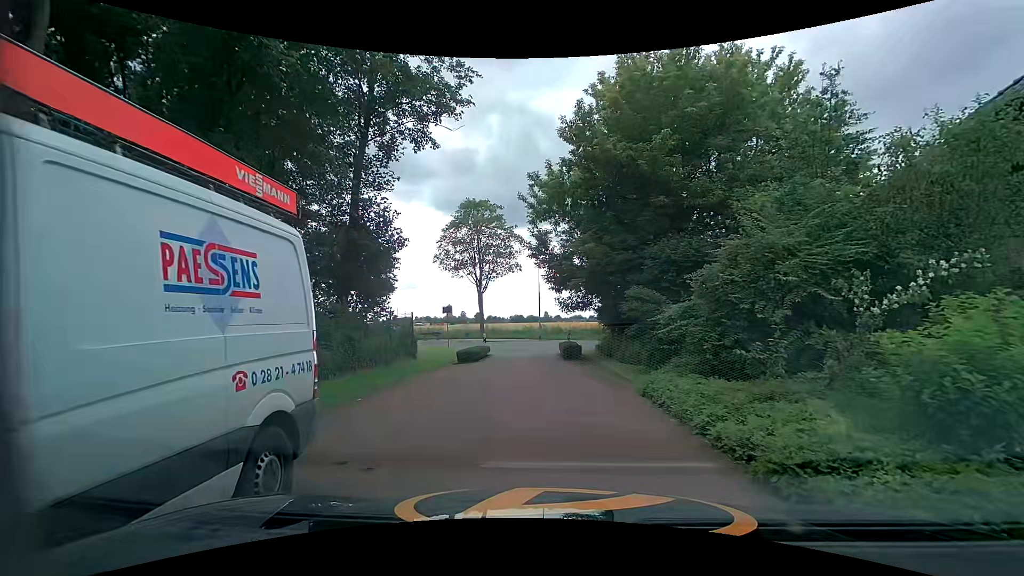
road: tertiary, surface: asphalt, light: Day
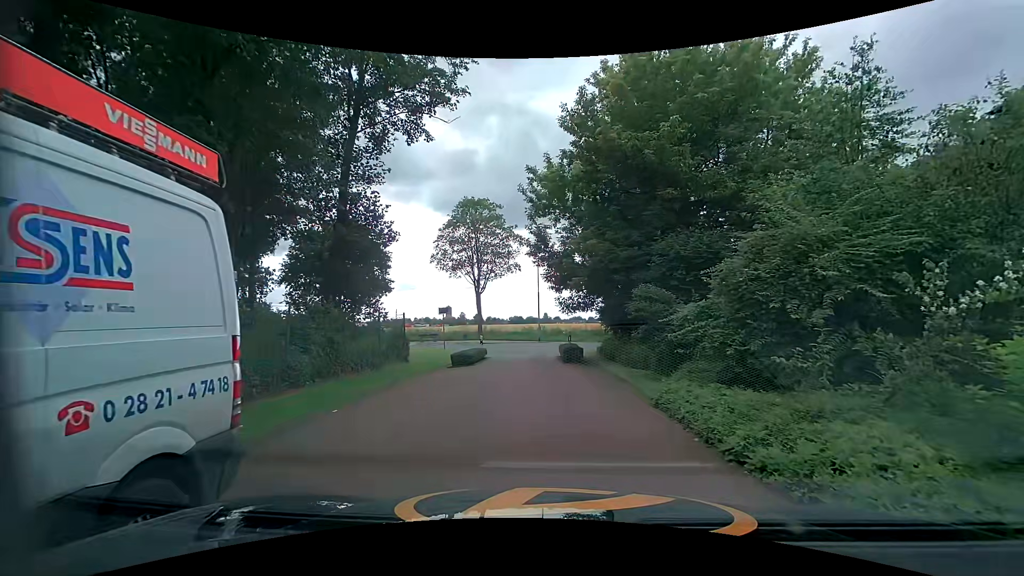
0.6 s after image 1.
(0.0, +1.1) m; +1°
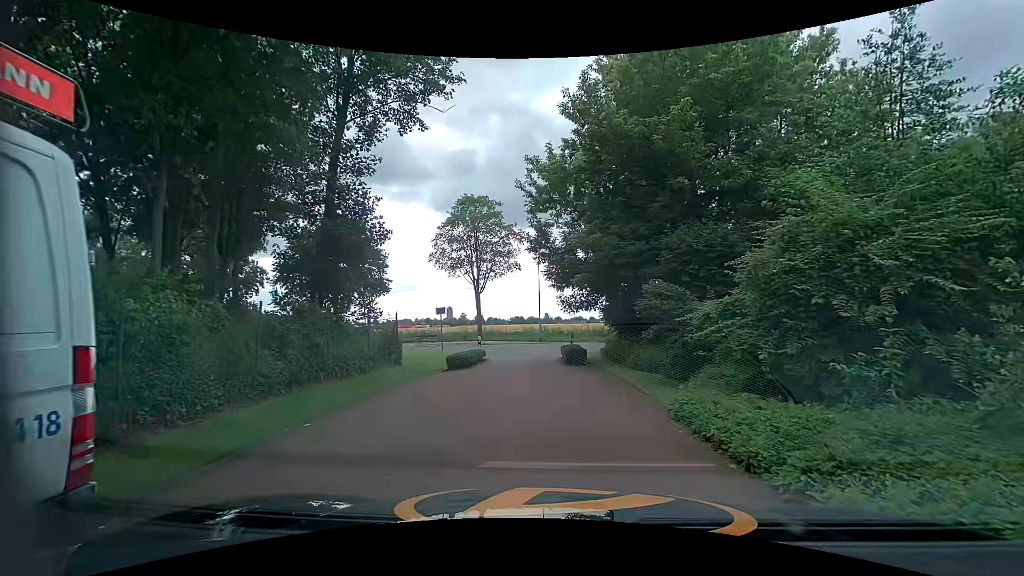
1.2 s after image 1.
(0.0, +1.1) m; -1°
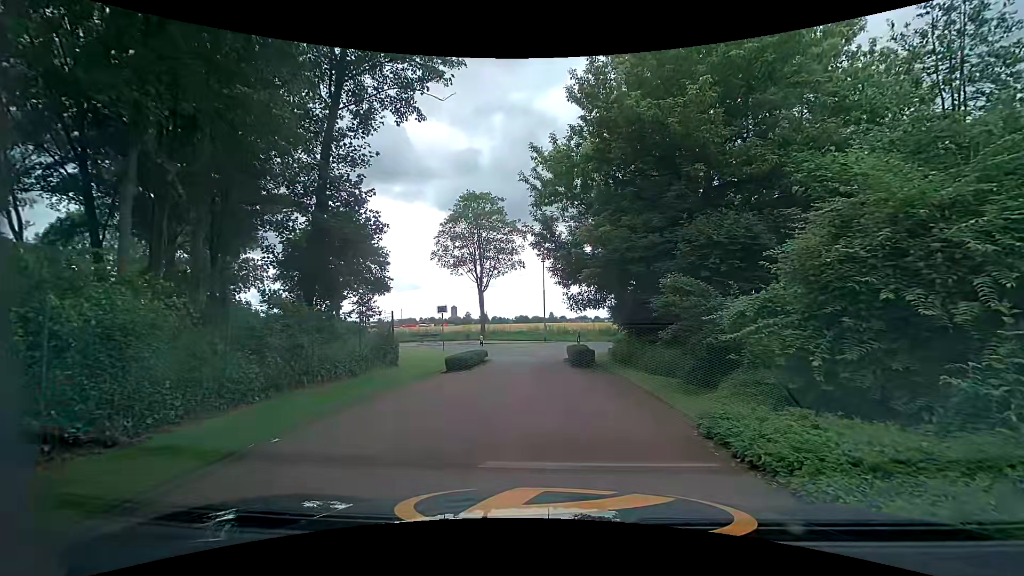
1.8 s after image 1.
(0.0, +1.1) m; 0°
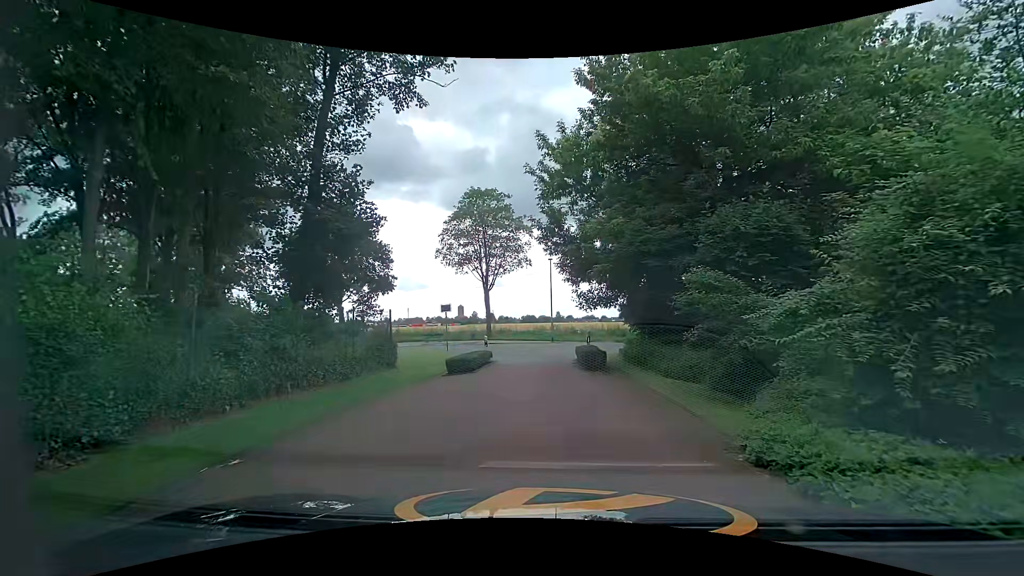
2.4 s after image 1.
(0.0, +1.1) m; +2°
